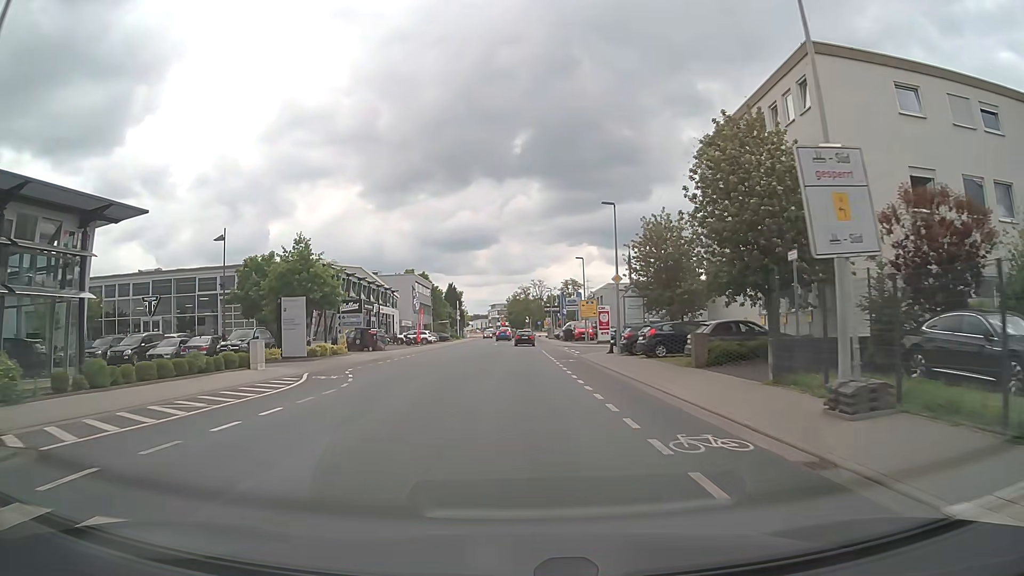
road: tertiary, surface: asphalt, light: Day
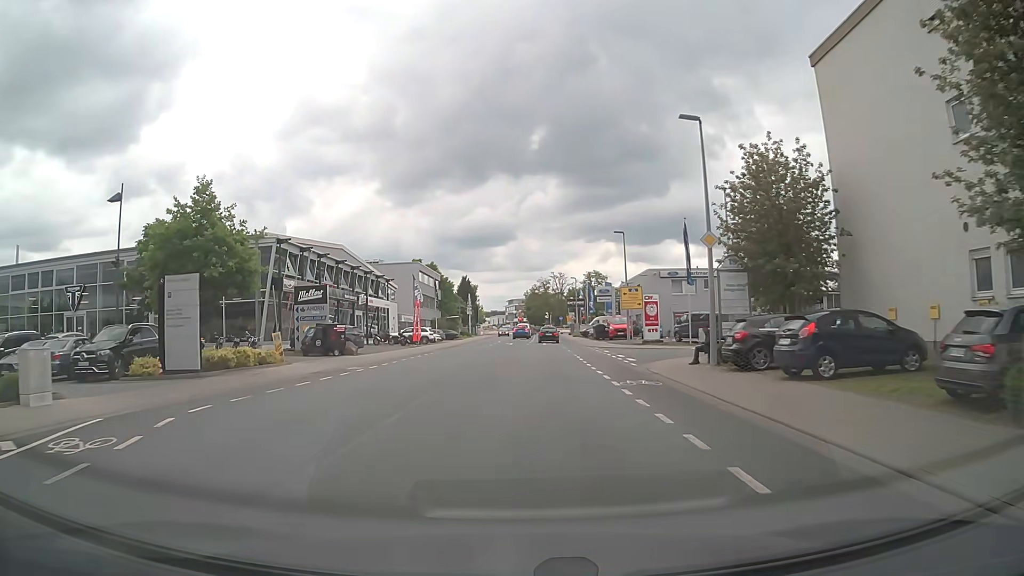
(-0.2, +14.1) m; -2°
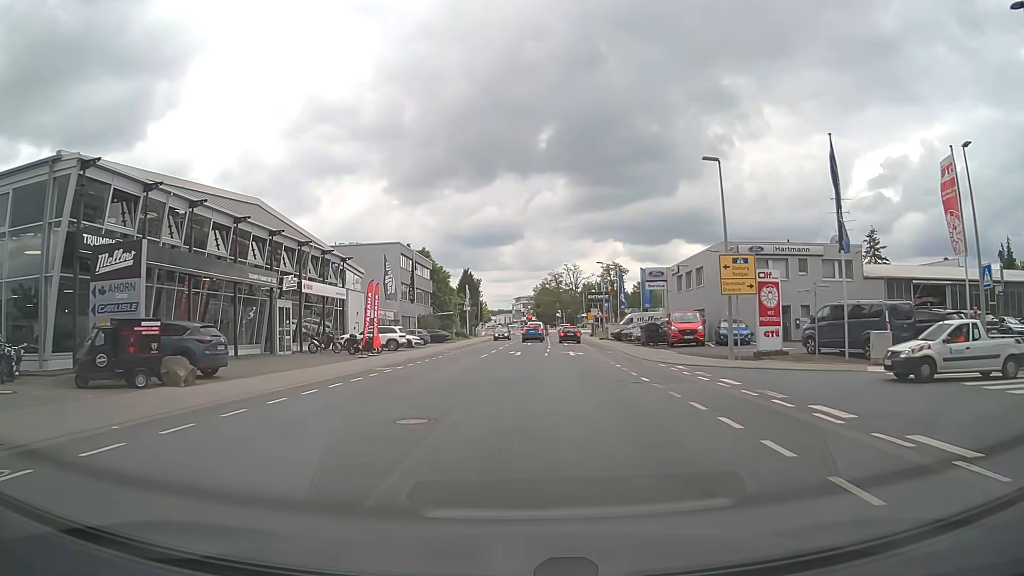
(-0.1, +20.7) m; 0°
